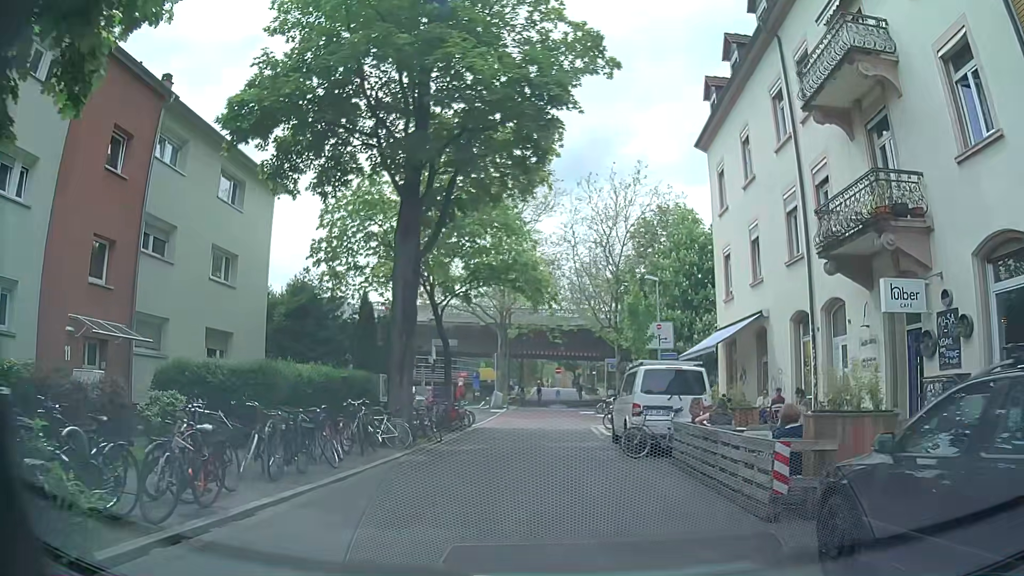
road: residential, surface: asphalt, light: Day
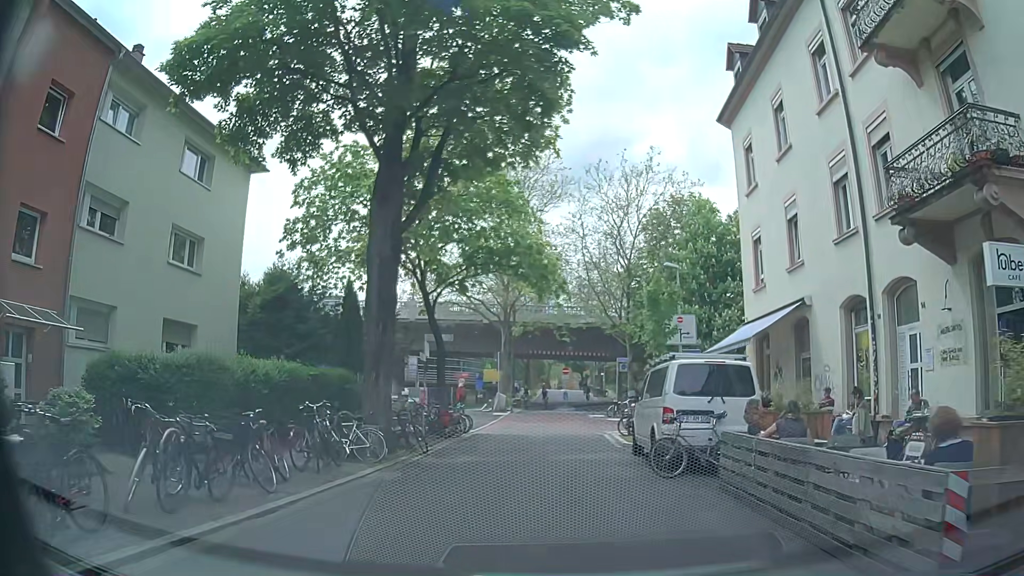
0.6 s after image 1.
(0.0, +3.2) m; -2°
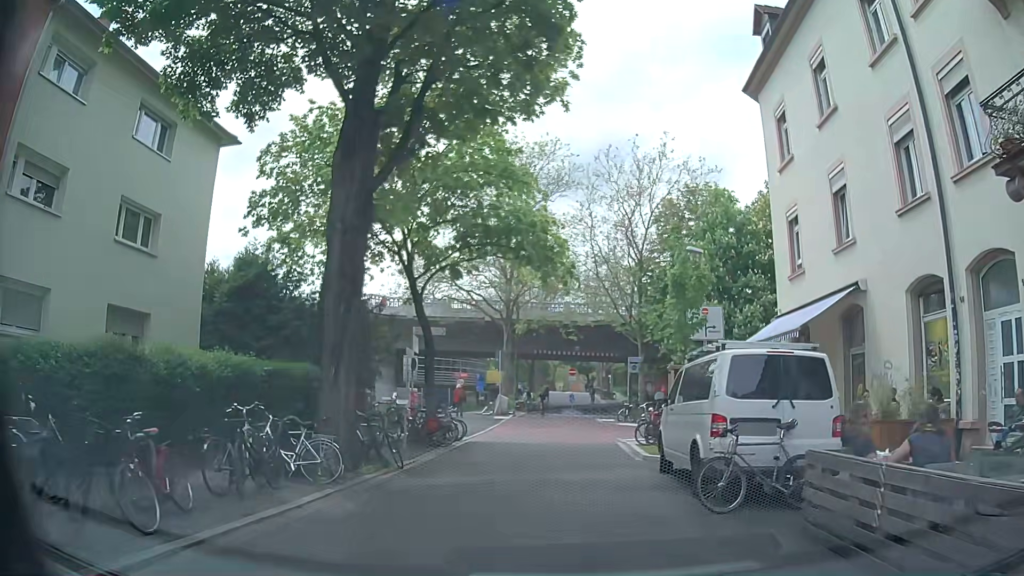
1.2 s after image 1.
(0.0, +3.2) m; +1°
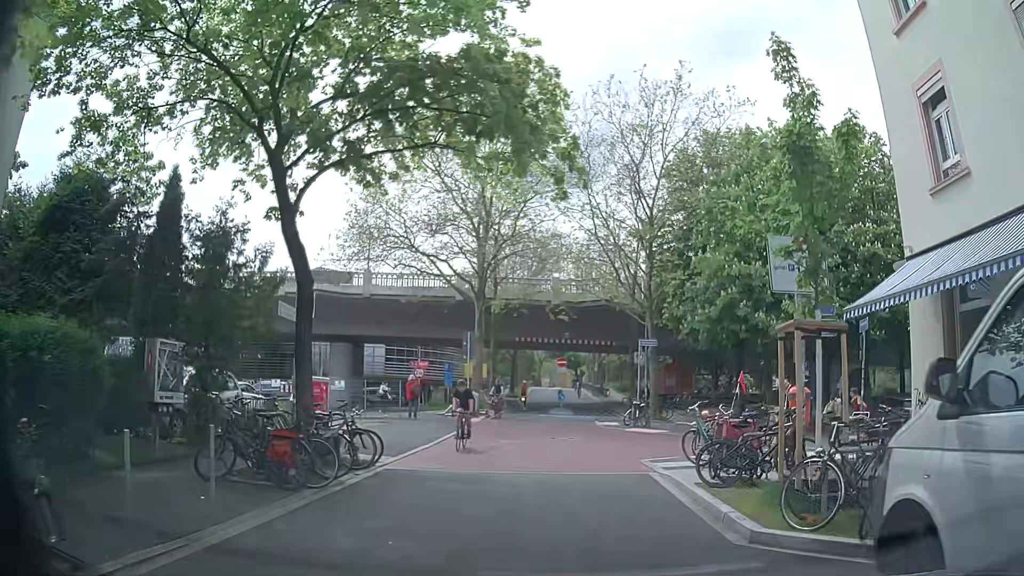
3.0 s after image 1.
(-0.1, +9.2) m; +1°
